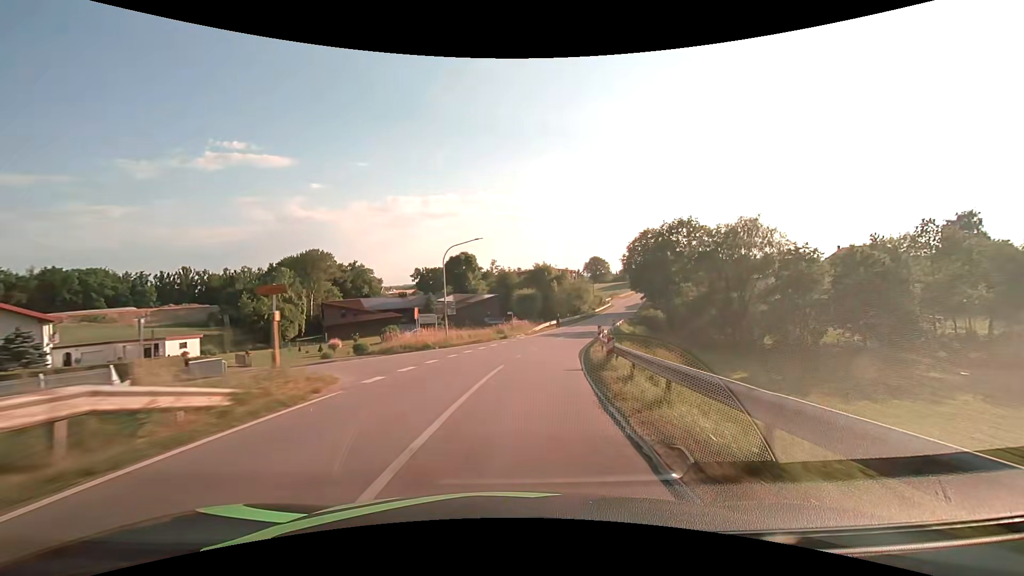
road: secondary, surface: asphalt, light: Day
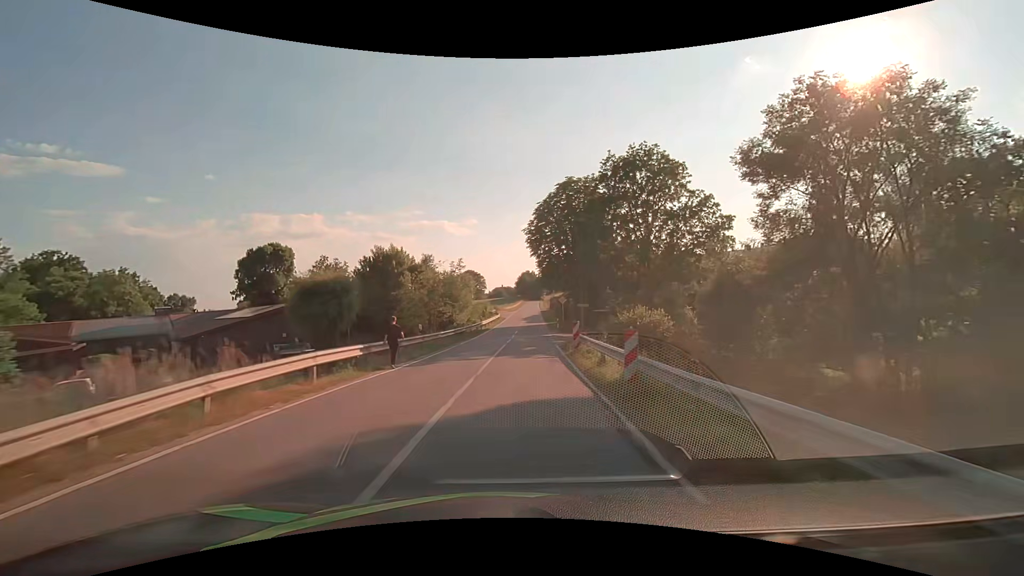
(+6.2, +42.3) m; +15°
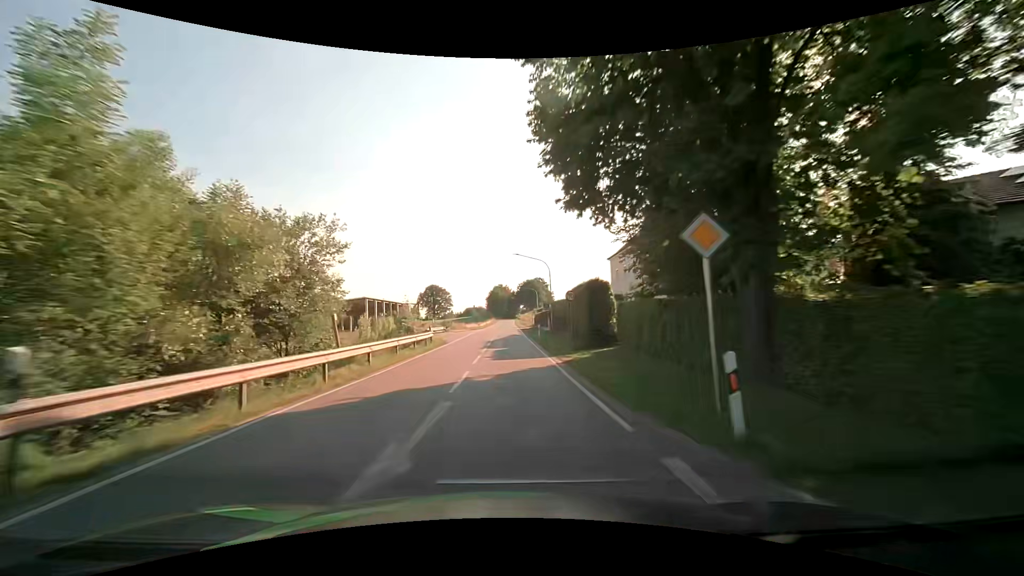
(+2.0, +42.8) m; +4°
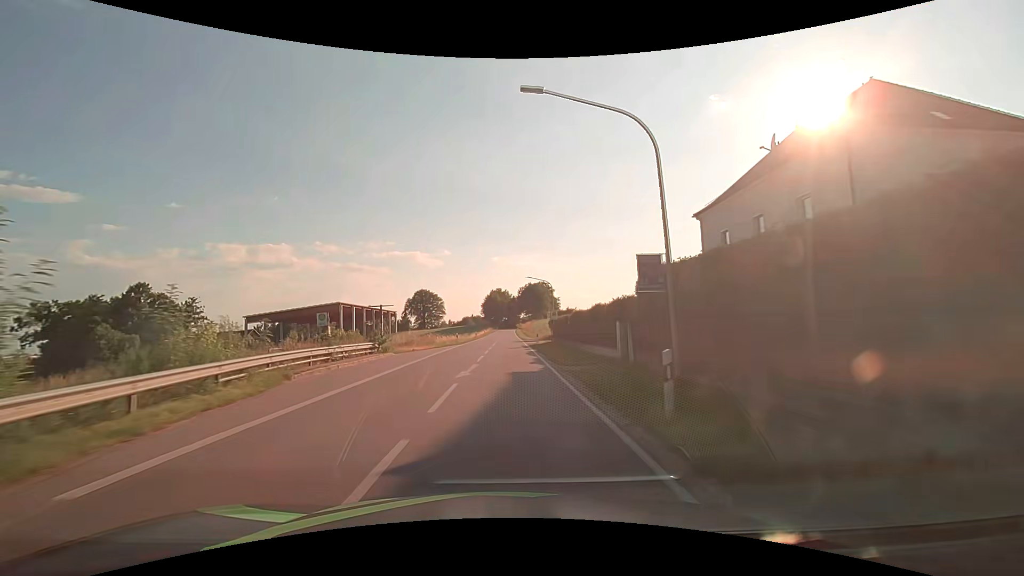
(0.0, +32.0) m; 0°
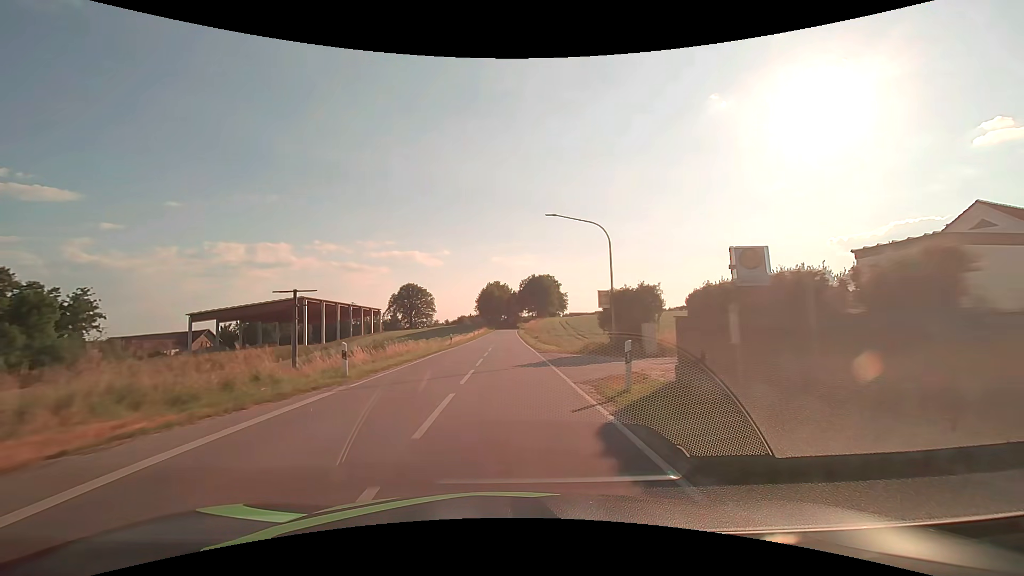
(0.0, +31.7) m; 0°
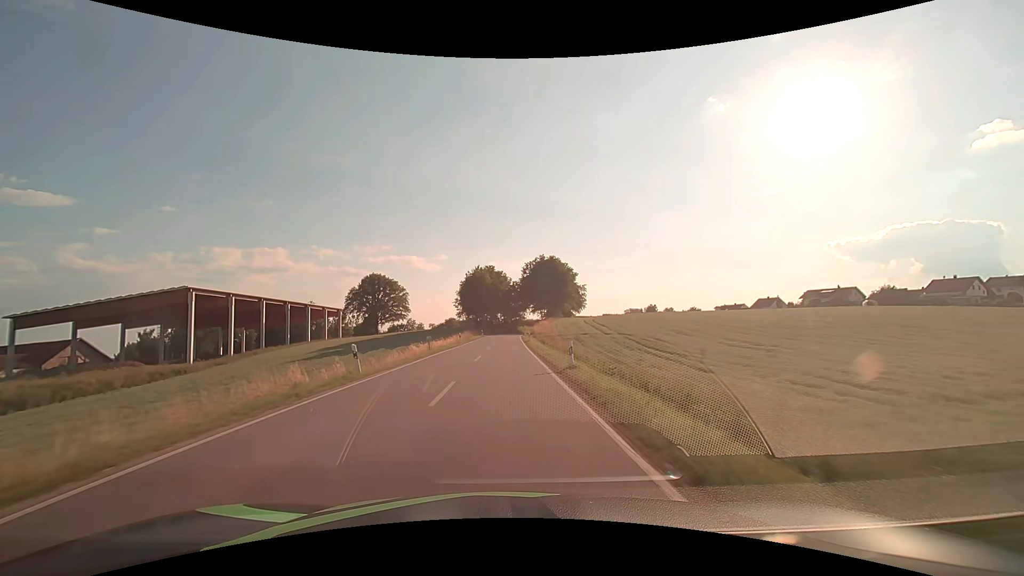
(+0.2, +53.2) m; 0°
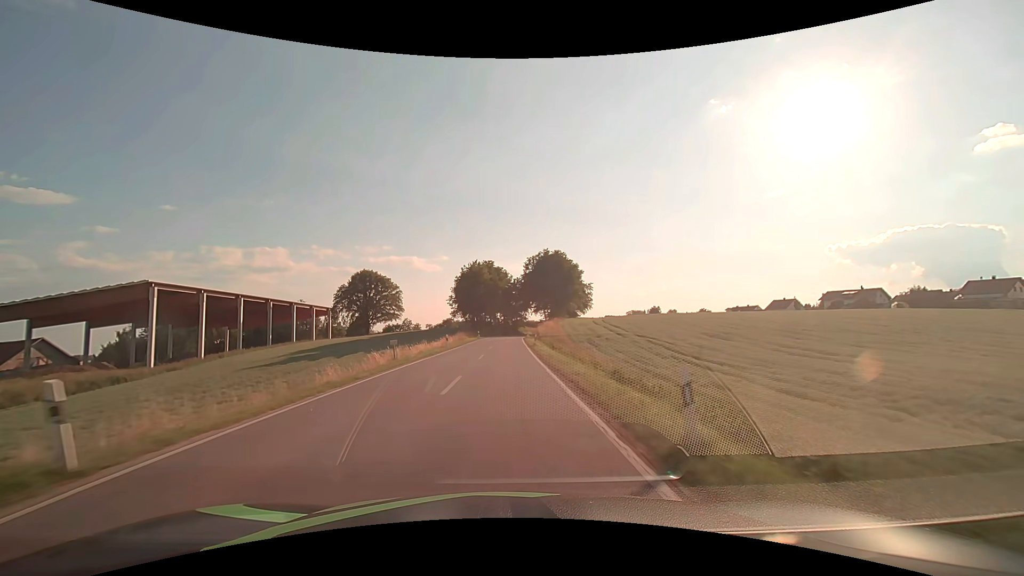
(0.0, +10.7) m; 0°
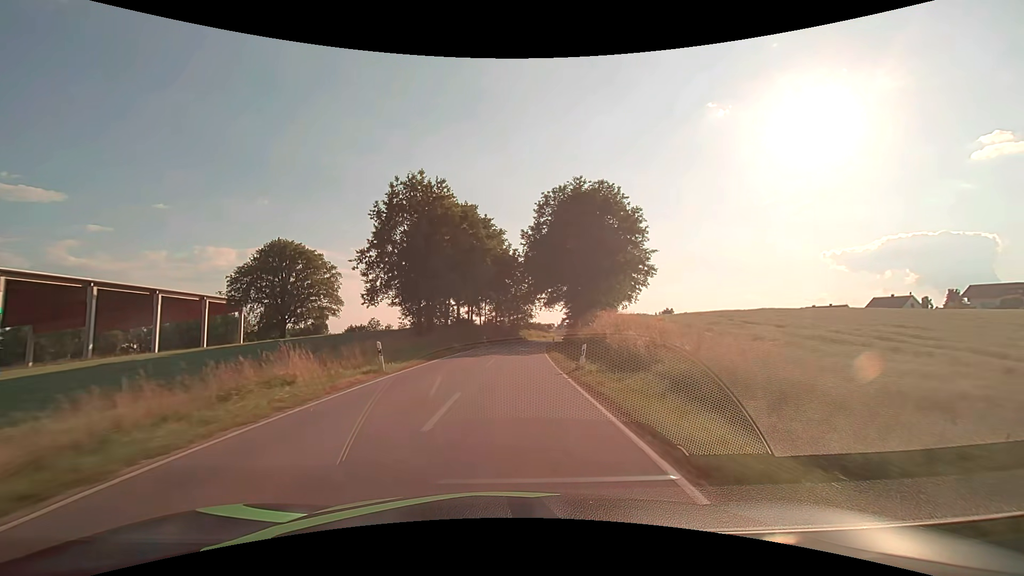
(+0.2, +53.4) m; +1°
(0, +10) (0, +20) (+1, +30) (+1, +40) (+2, +50) (+3, +60) (+5, +70) (+6, +80) (+8, +90) (+10, +99) m
